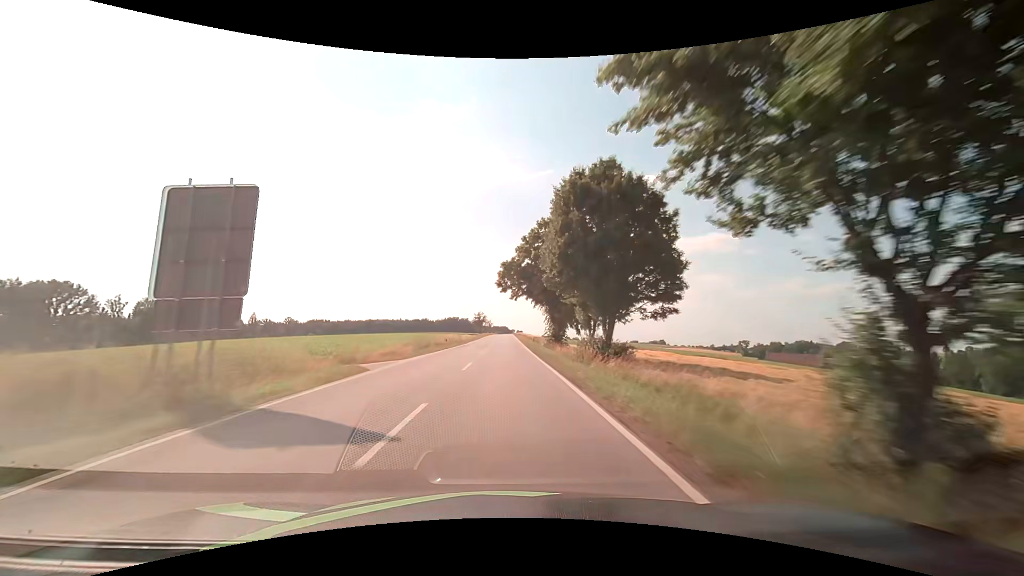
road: secondary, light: Day
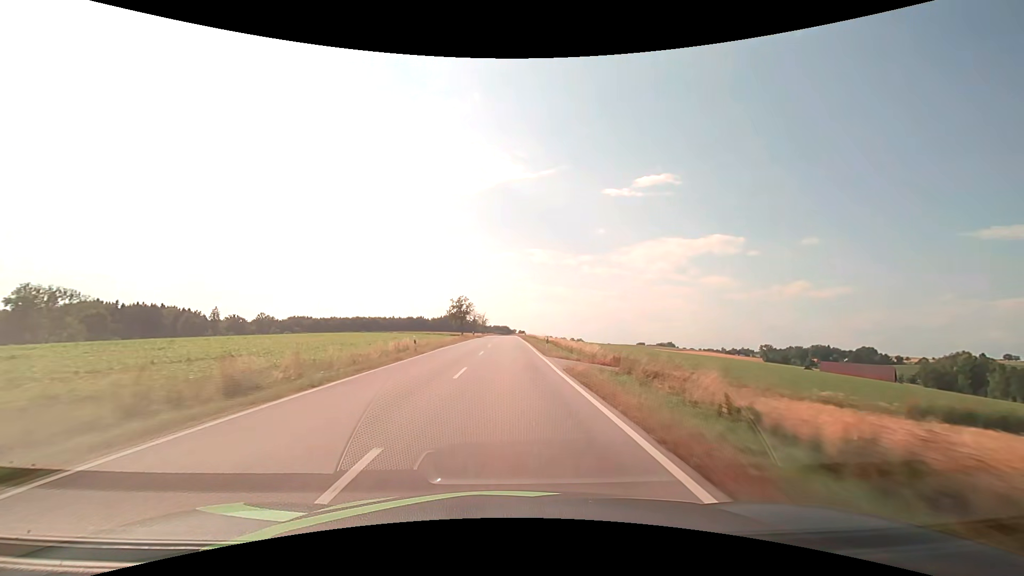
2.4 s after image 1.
(-0.3, +63.3) m; 0°
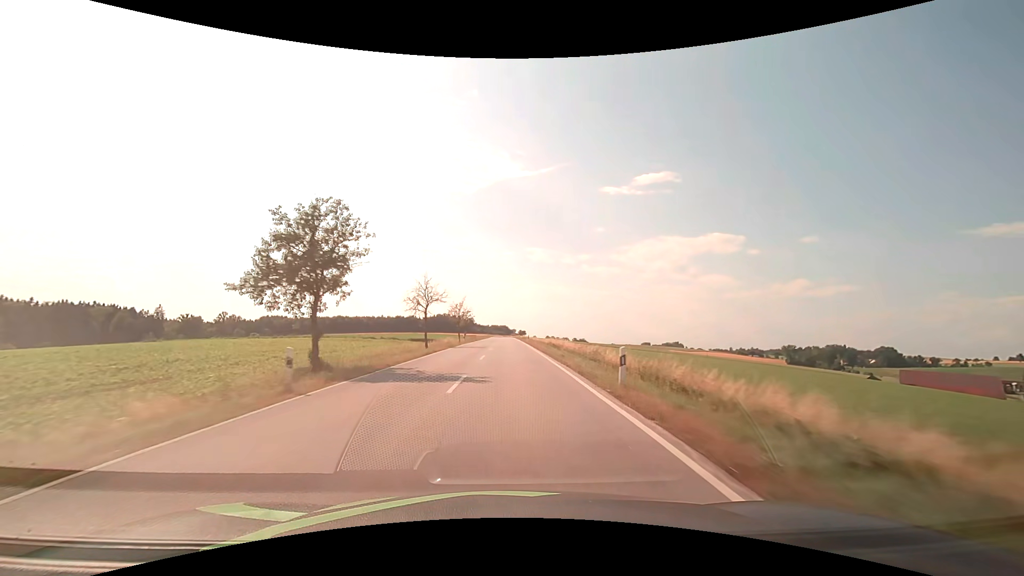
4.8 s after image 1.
(+0.1, +63.2) m; 0°
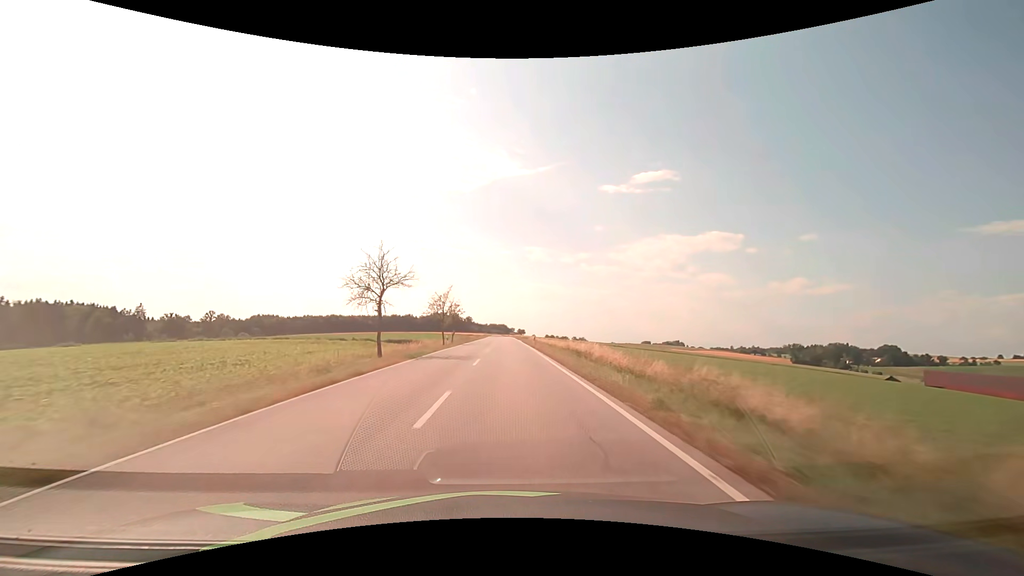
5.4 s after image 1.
(0.0, +15.8) m; 0°
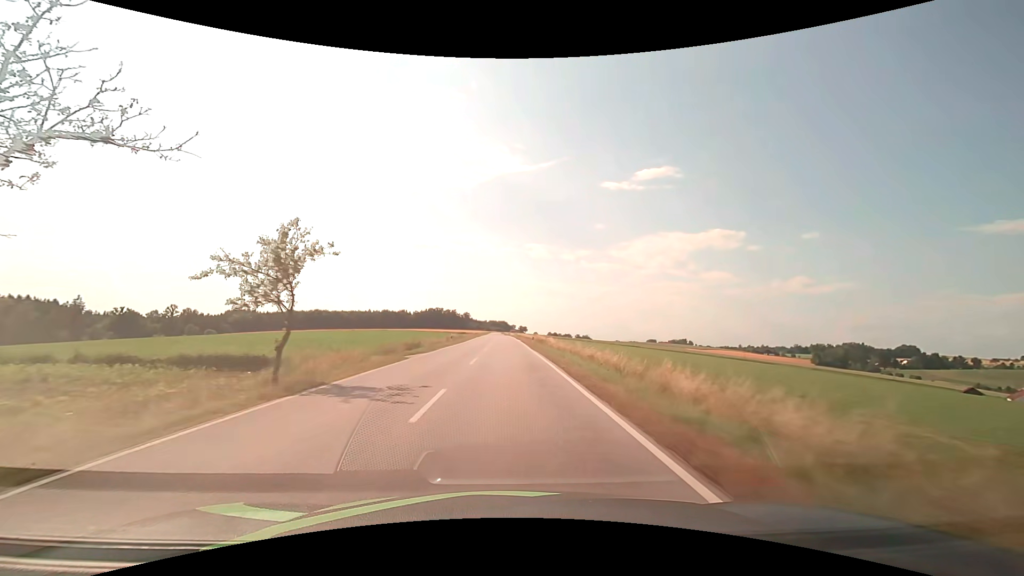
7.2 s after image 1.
(+0.1, +47.5) m; 0°
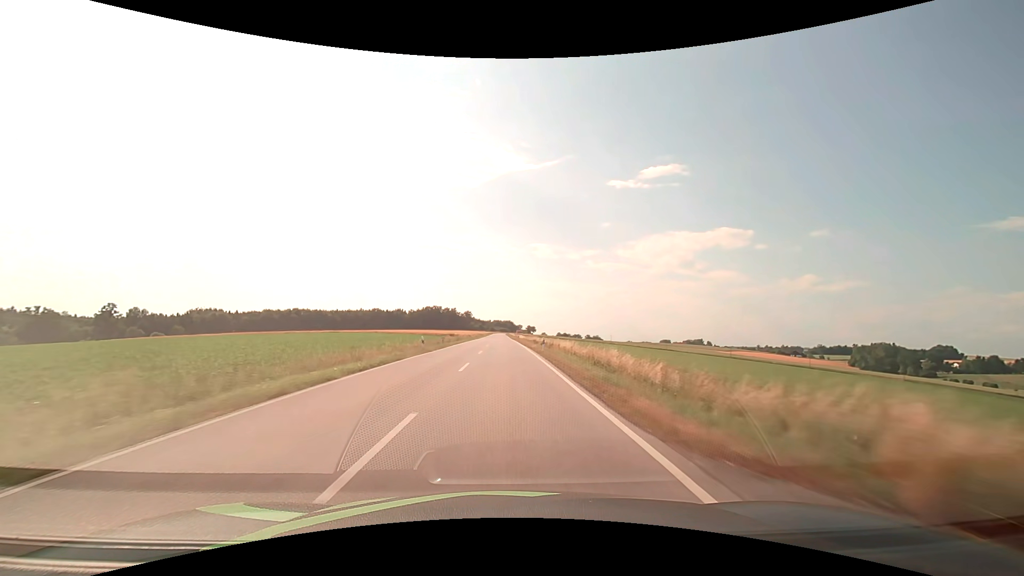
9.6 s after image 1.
(-0.2, +63.5) m; -1°
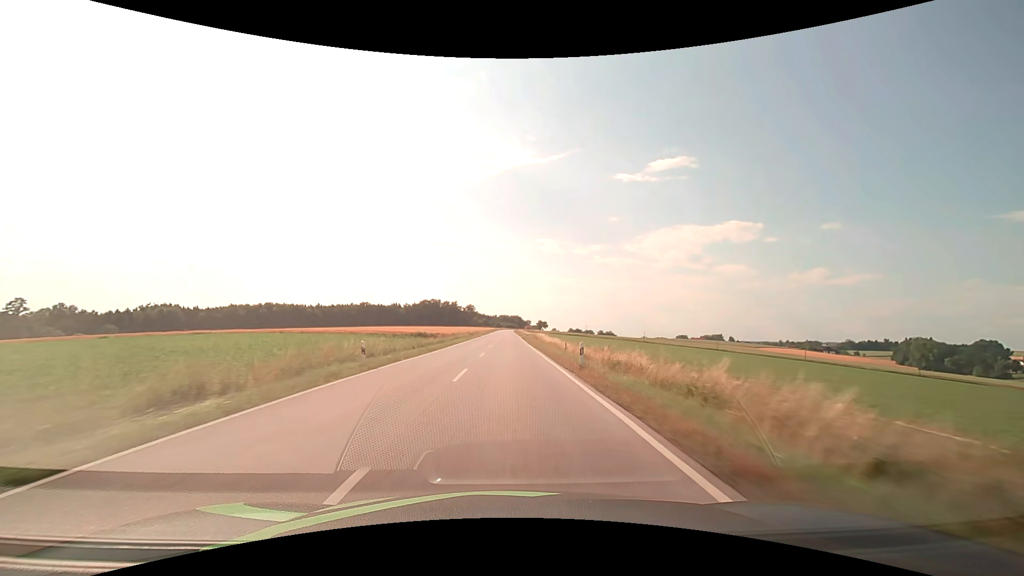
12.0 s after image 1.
(-0.5, +63.5) m; -1°
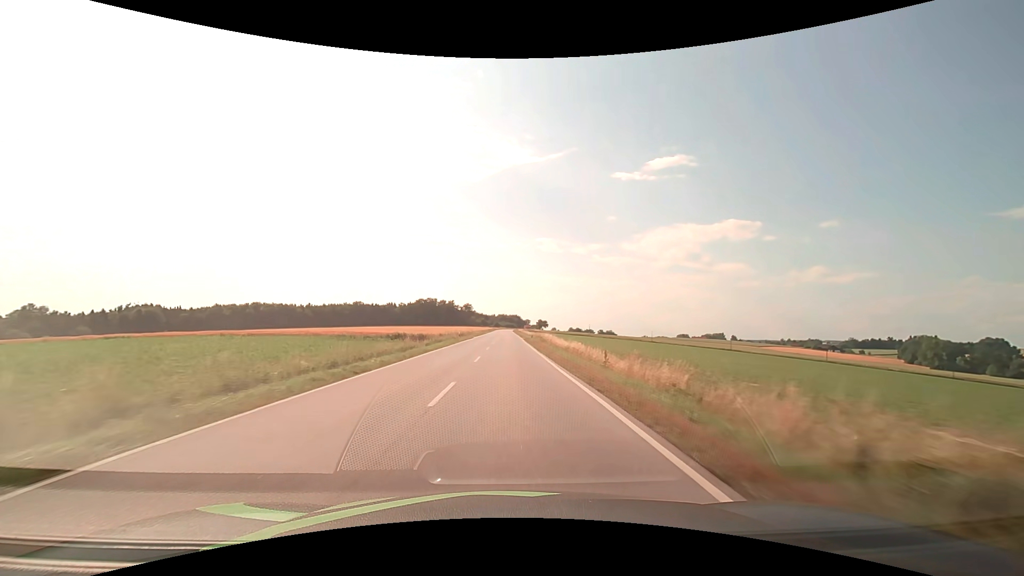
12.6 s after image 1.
(0.0, +15.9) m; 0°
(0, +10) (0, +20) (0, +30) (0, +40) (0, +50) (0, +60) (0, +70) (0, +80) (0, +90) (0, +100) m
